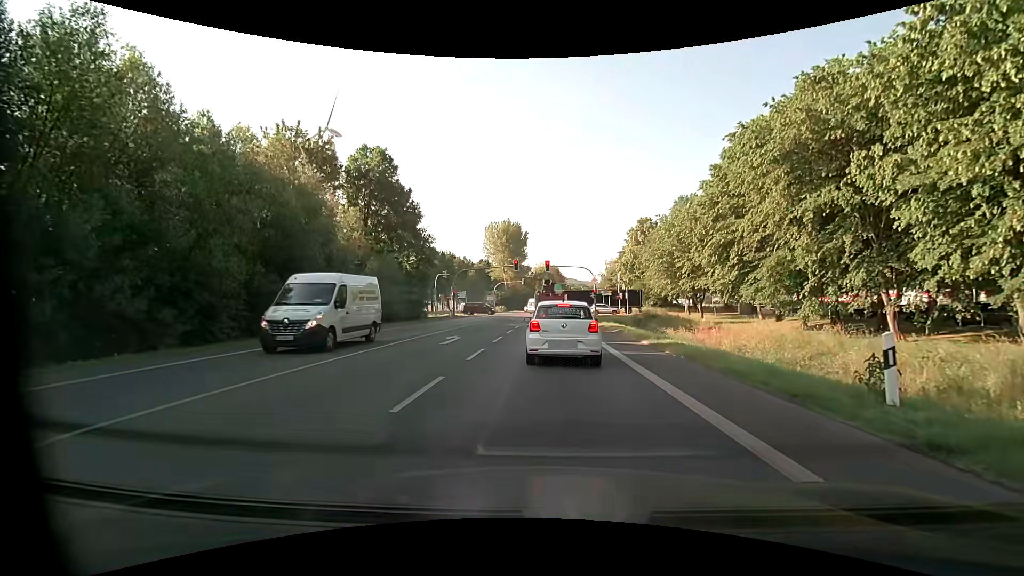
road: primary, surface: asphalt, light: Day
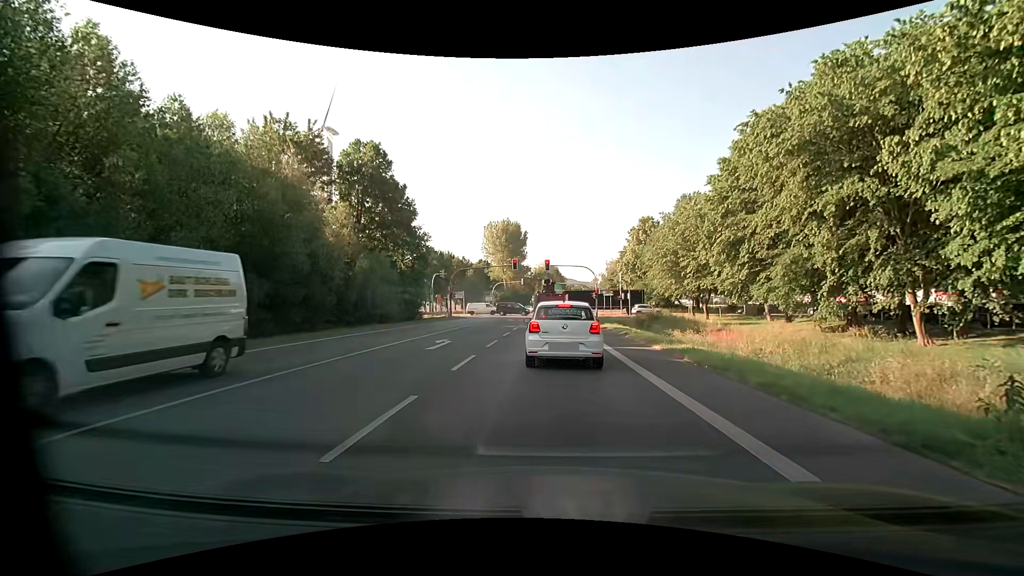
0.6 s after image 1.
(0.0, +1.9) m; +1°
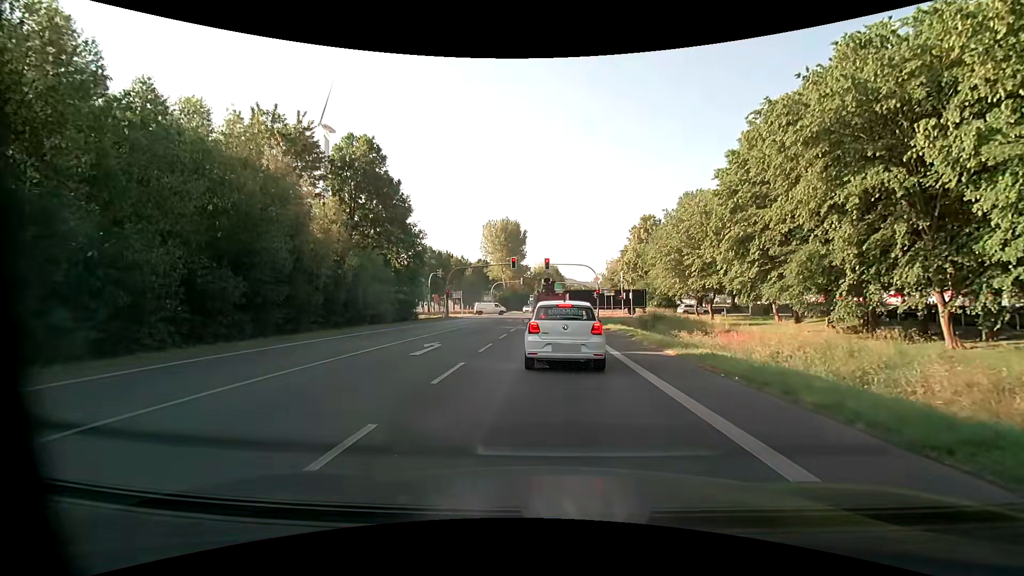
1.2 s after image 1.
(0.0, +1.8) m; -1°
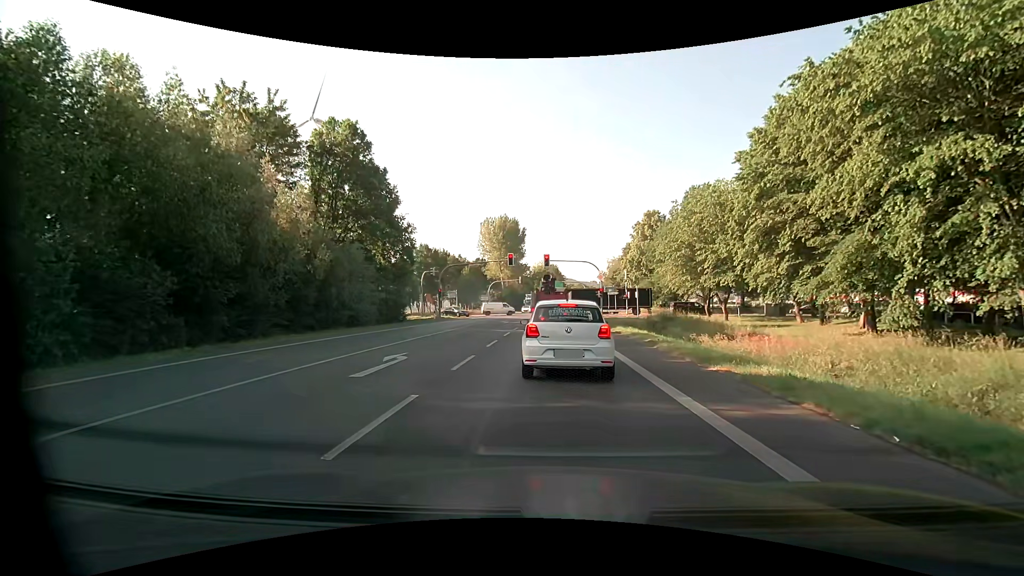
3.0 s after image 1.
(0.0, +4.1) m; -1°
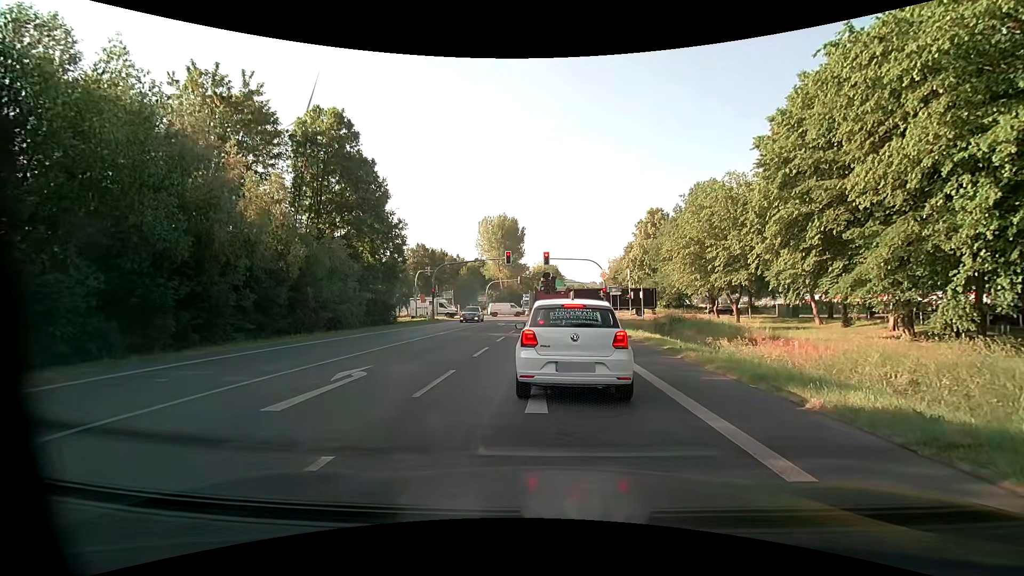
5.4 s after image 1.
(0.0, +2.9) m; +1°
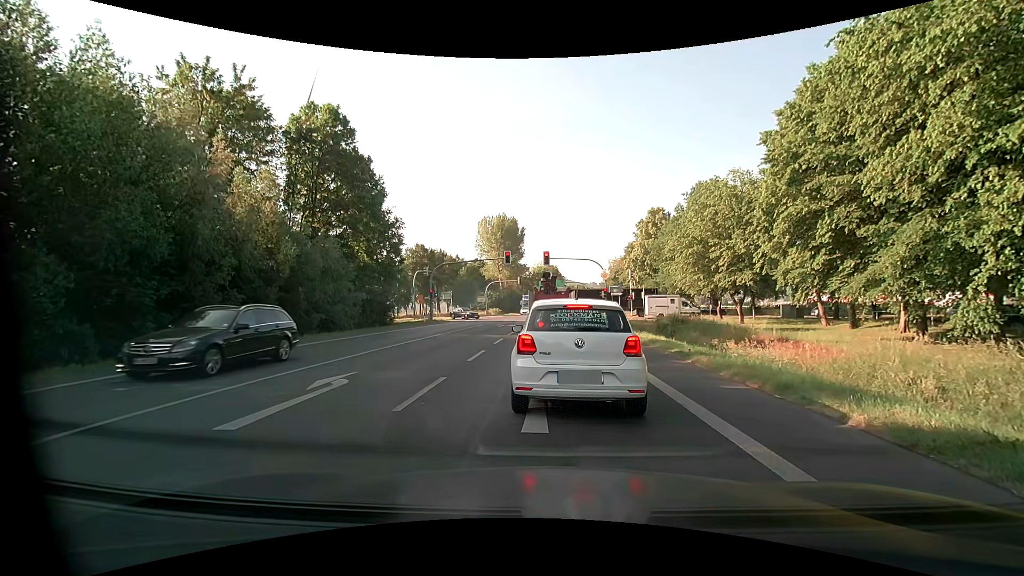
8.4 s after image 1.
(0.0, +1.0) m; 0°
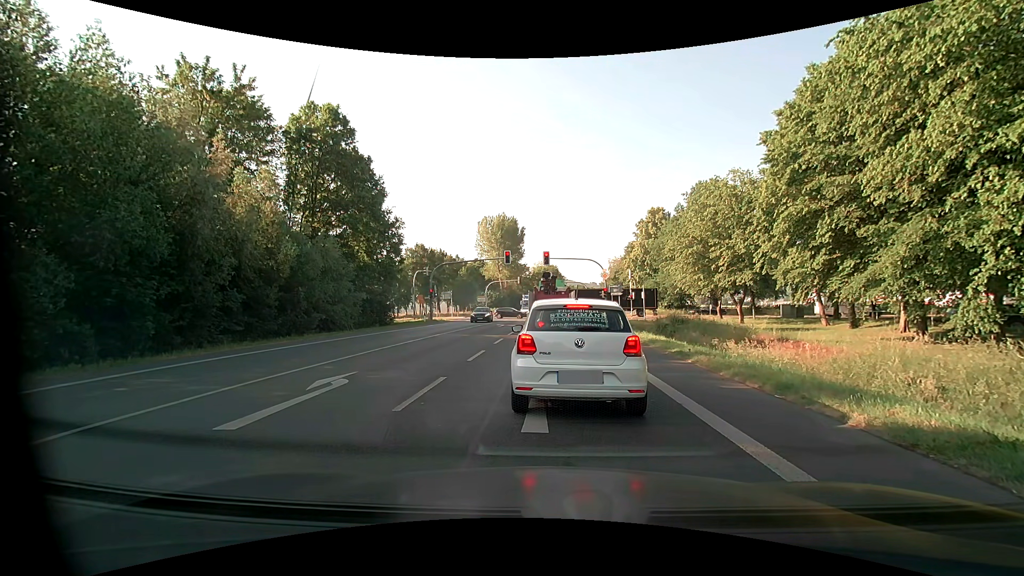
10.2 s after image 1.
(0.0, 0.0) m; 0°
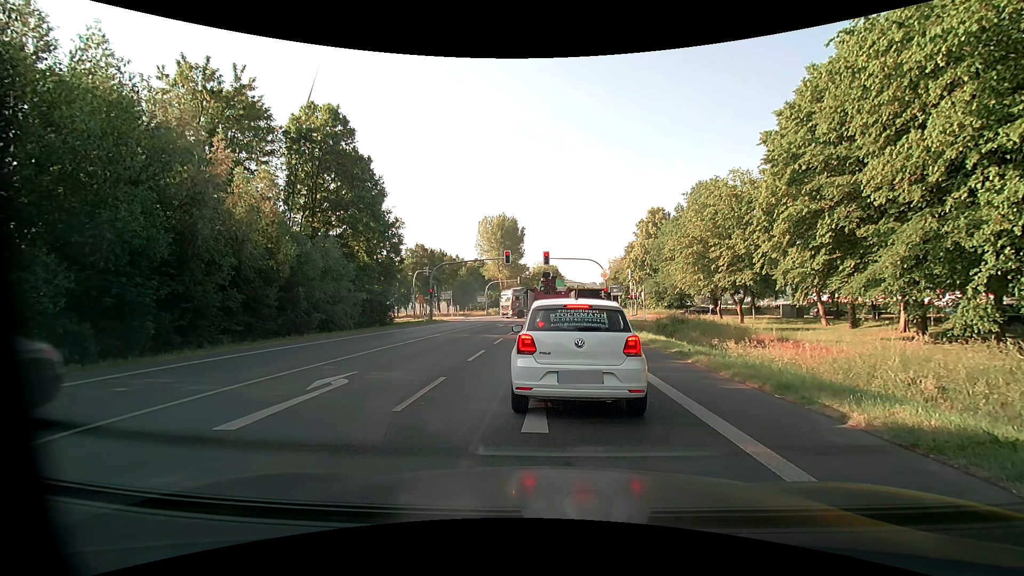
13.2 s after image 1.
(0.0, 0.0) m; 0°
(0, +10) (0, +20) (0, +30) (0, +40) (+1, +50) (+1, +60) (+2, +70) (+2, +80) (+3, +90) (+3, +100) m
